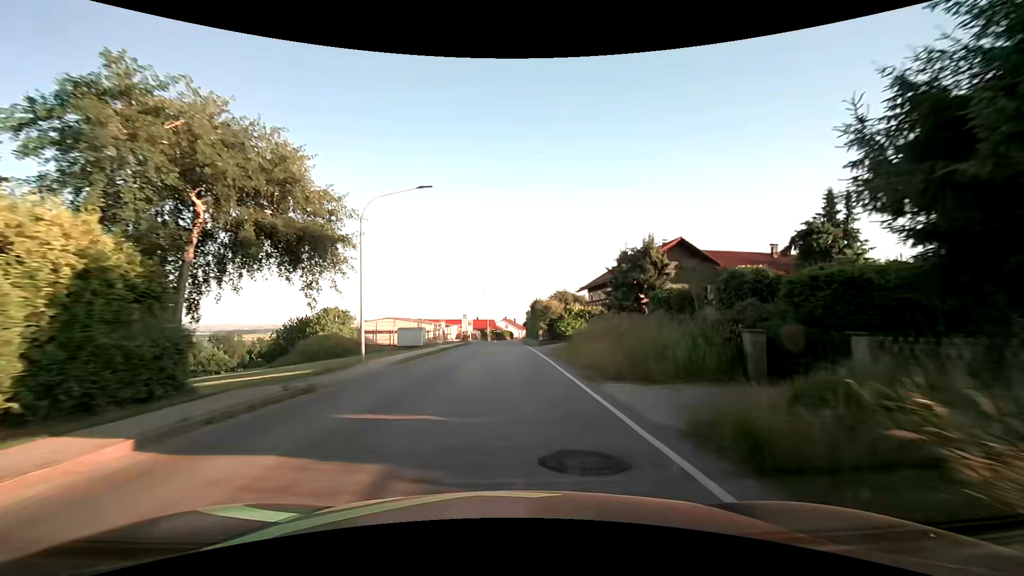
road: secondary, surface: asphalt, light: Day
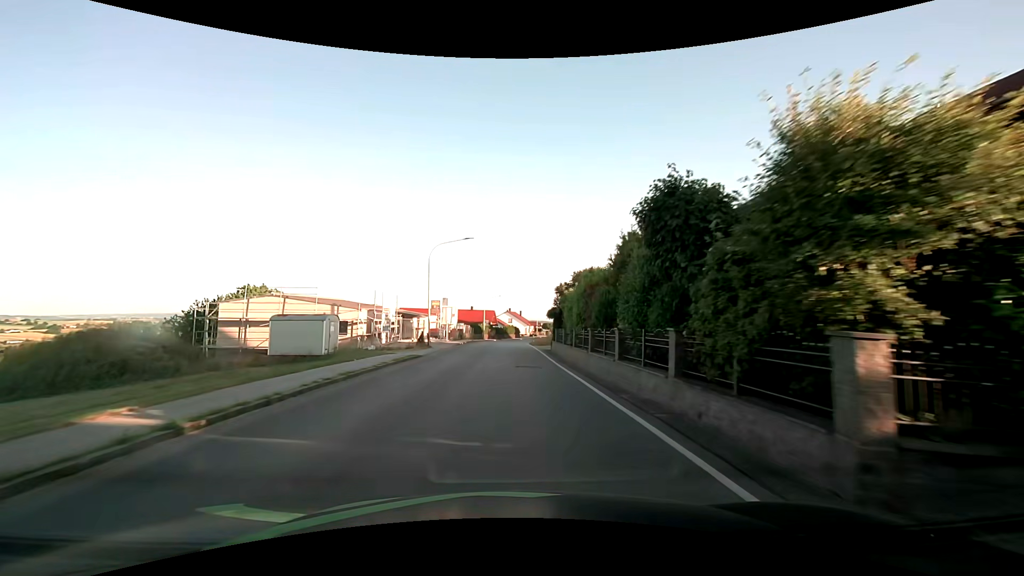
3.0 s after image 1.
(-0.1, +38.0) m; 0°
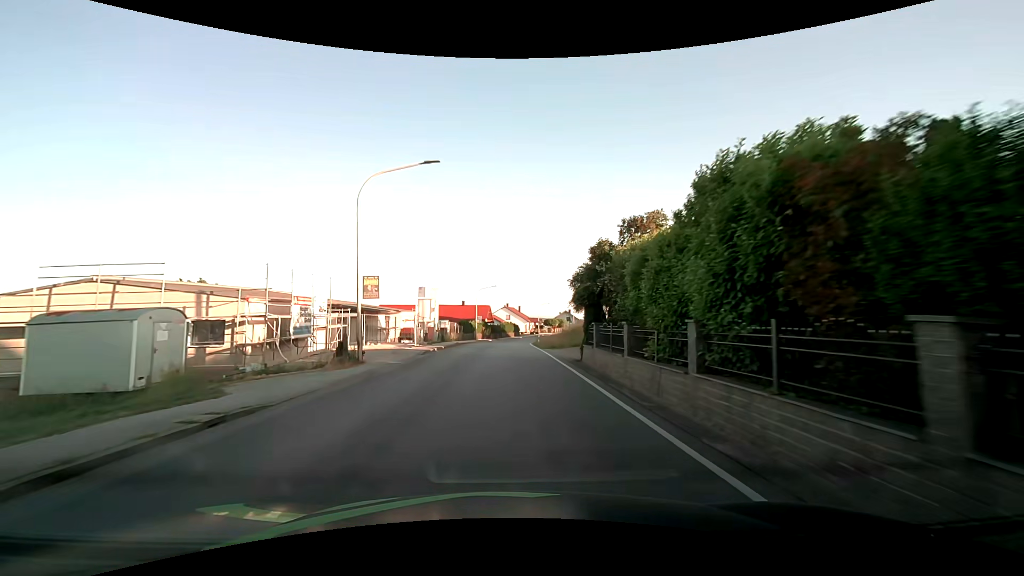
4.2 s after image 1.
(+0.1, +15.4) m; +1°
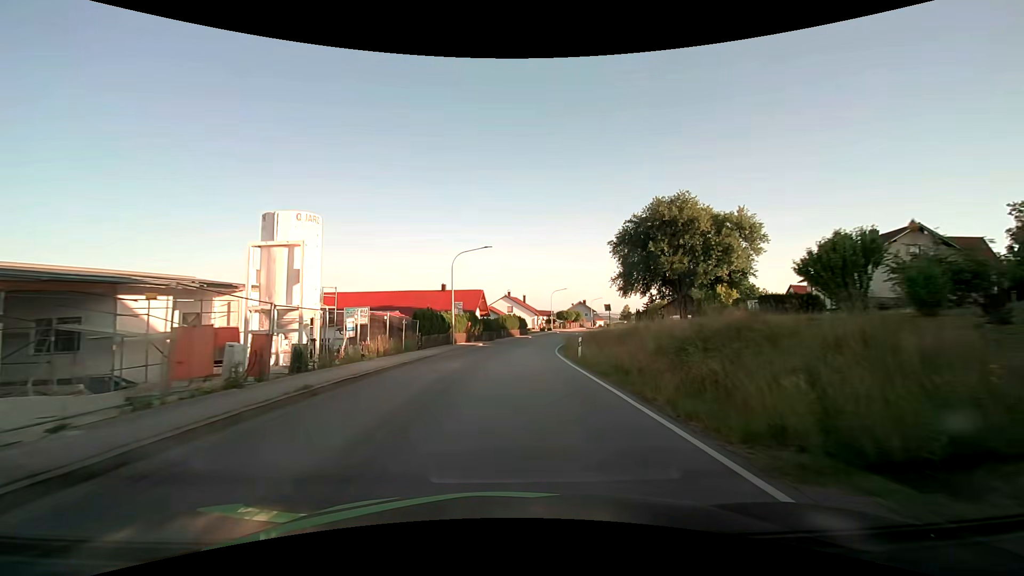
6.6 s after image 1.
(-0.1, +30.7) m; 0°
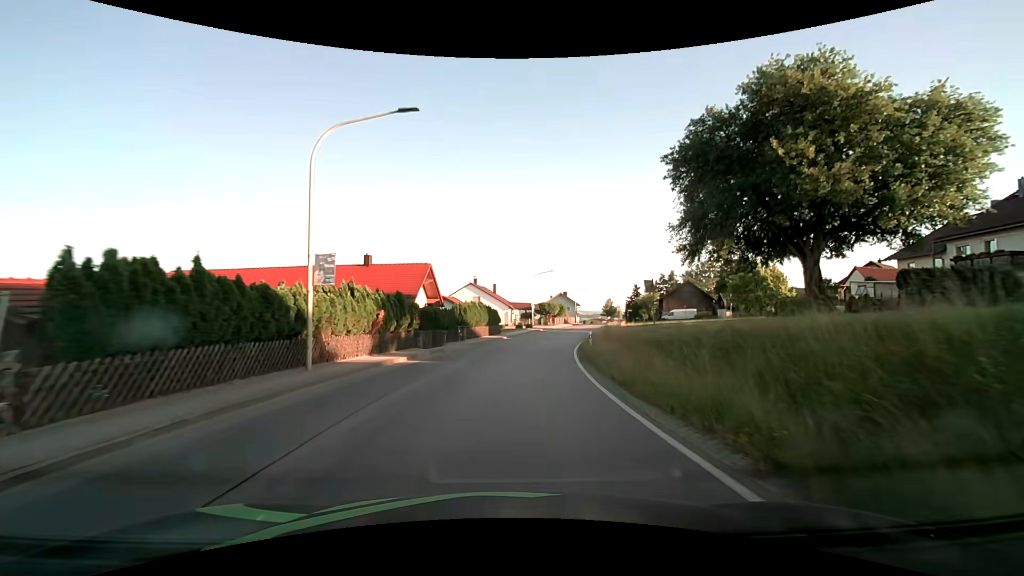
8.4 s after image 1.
(+0.5, +23.1) m; +3°
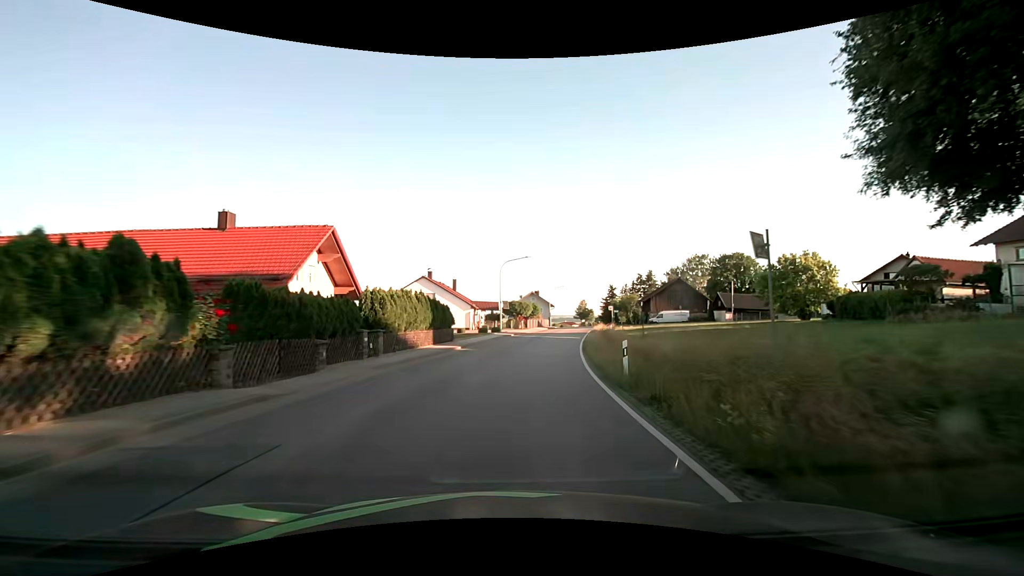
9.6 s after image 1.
(+0.6, +15.4) m; +4°
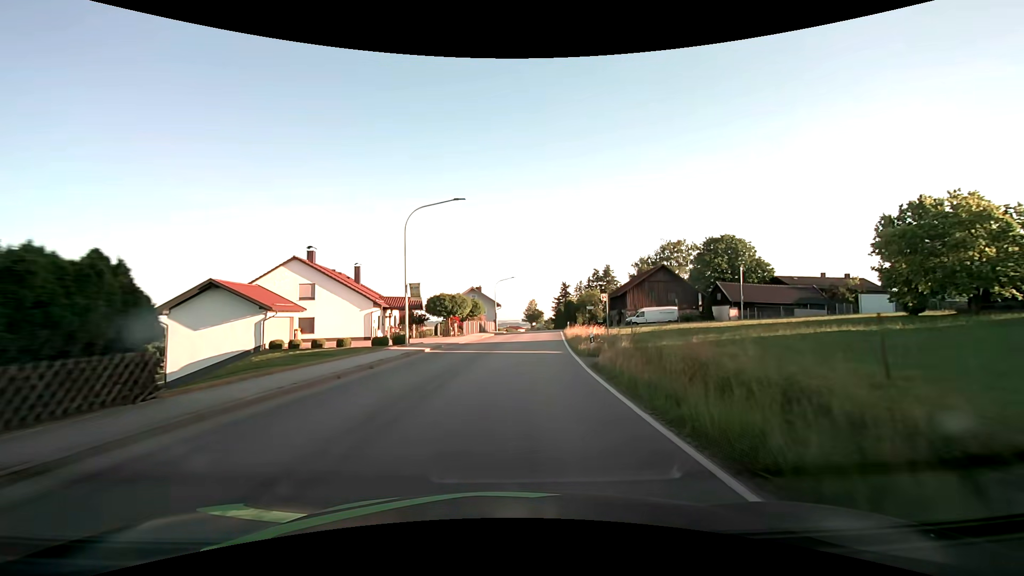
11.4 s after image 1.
(+1.4, +22.8) m; +7°
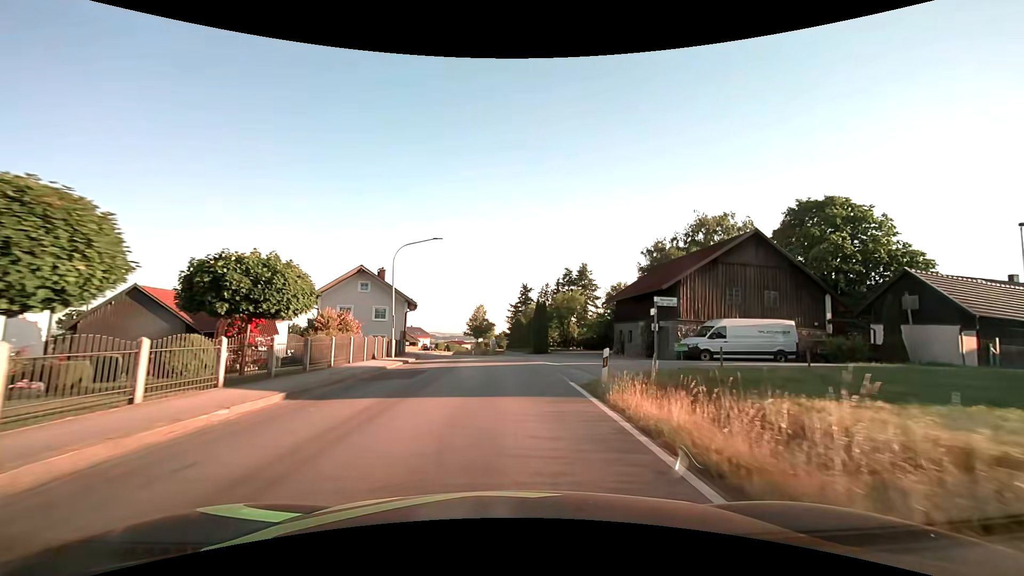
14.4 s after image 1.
(+2.2, +37.4) m; +6°
(0, +10) (0, +20) (-1, +30) (-2, +40) (-4, +50) (-6, +60) (-8, +69) (-10, +79) (-12, +89) (-13, +99) m
